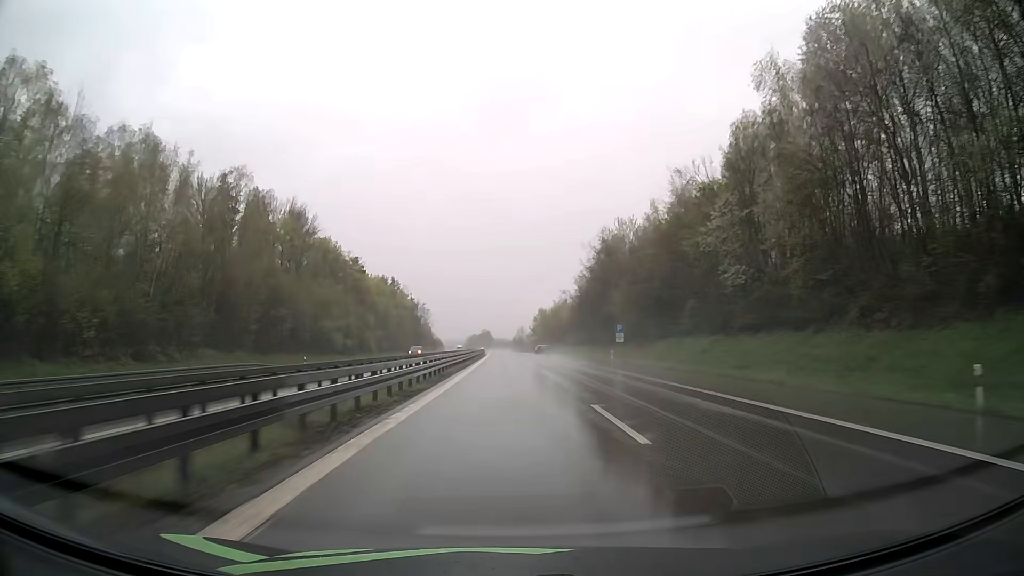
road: motorway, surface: asphalt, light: Day
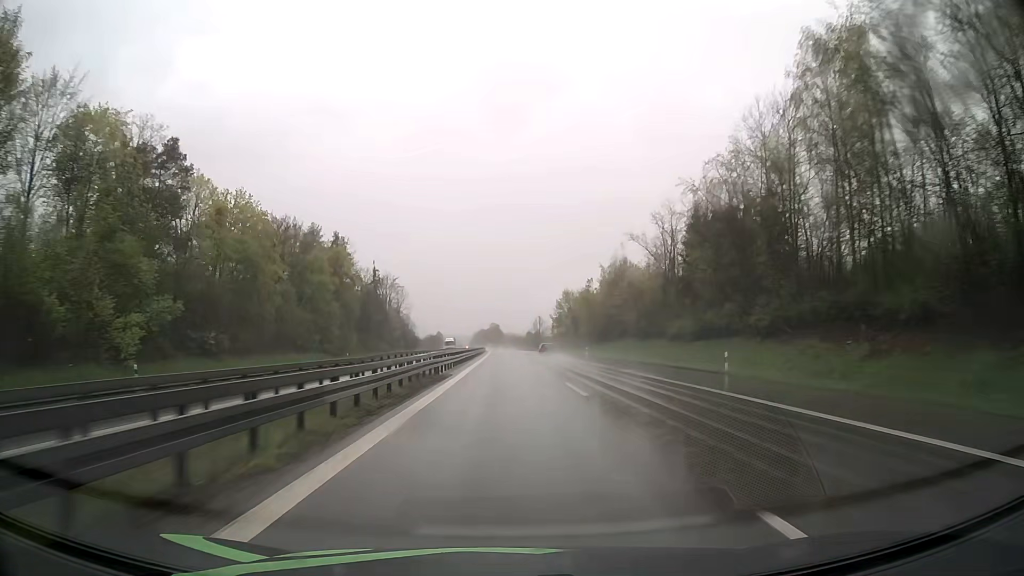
(-0.6, +82.3) m; -1°
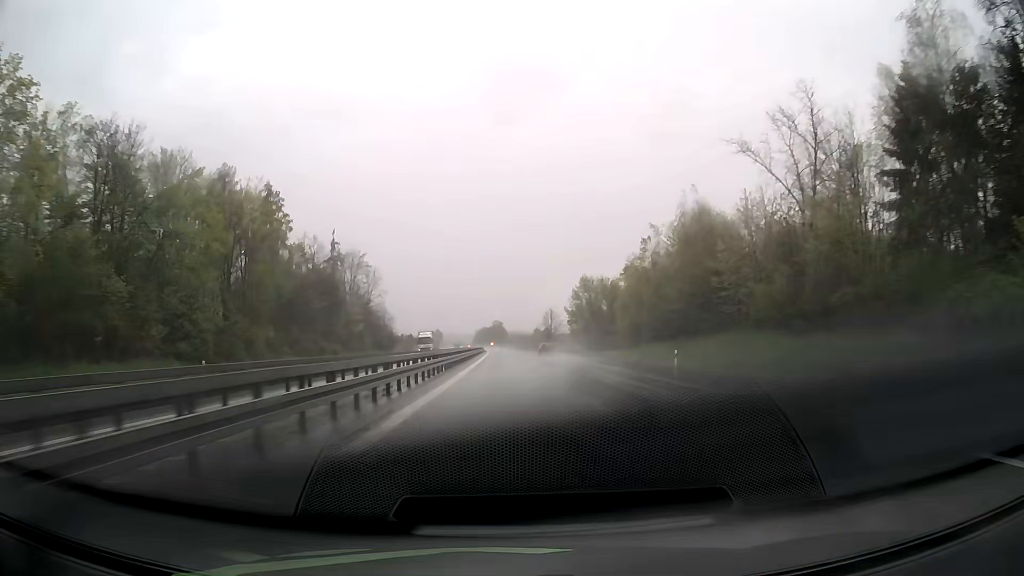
(-0.1, +41.3) m; 0°
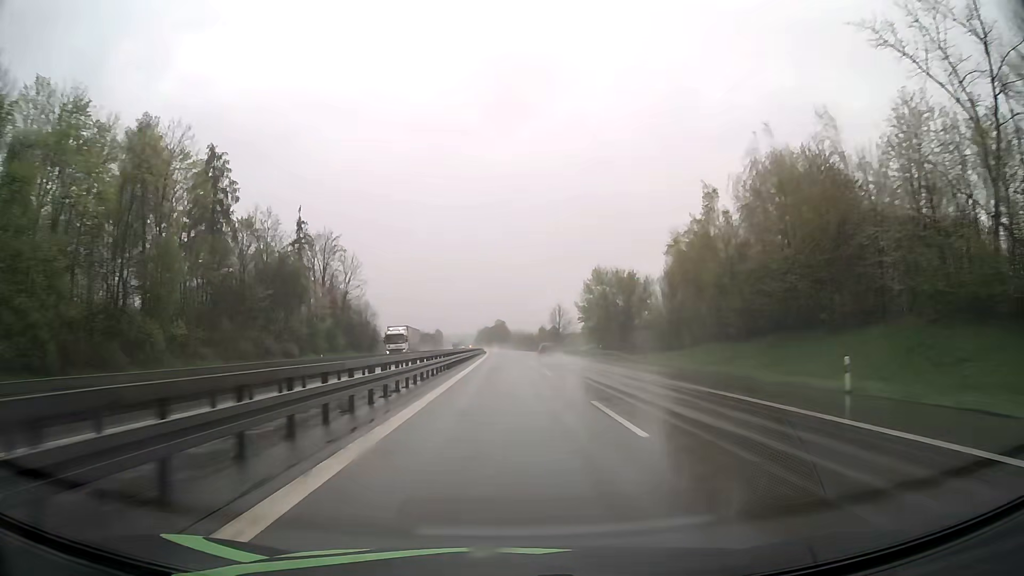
(0.0, +20.6) m; 0°
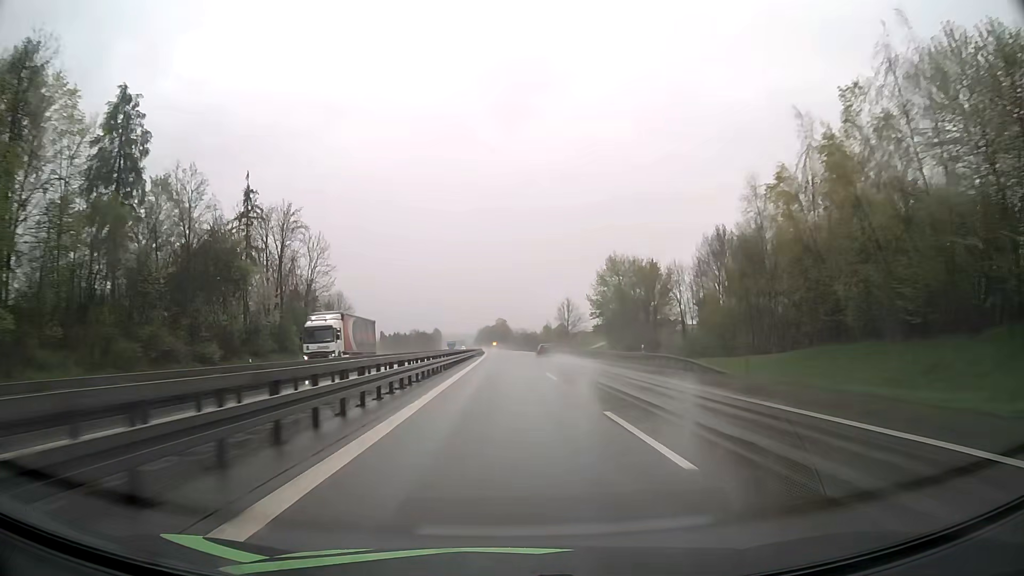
(0.0, +20.6) m; 0°
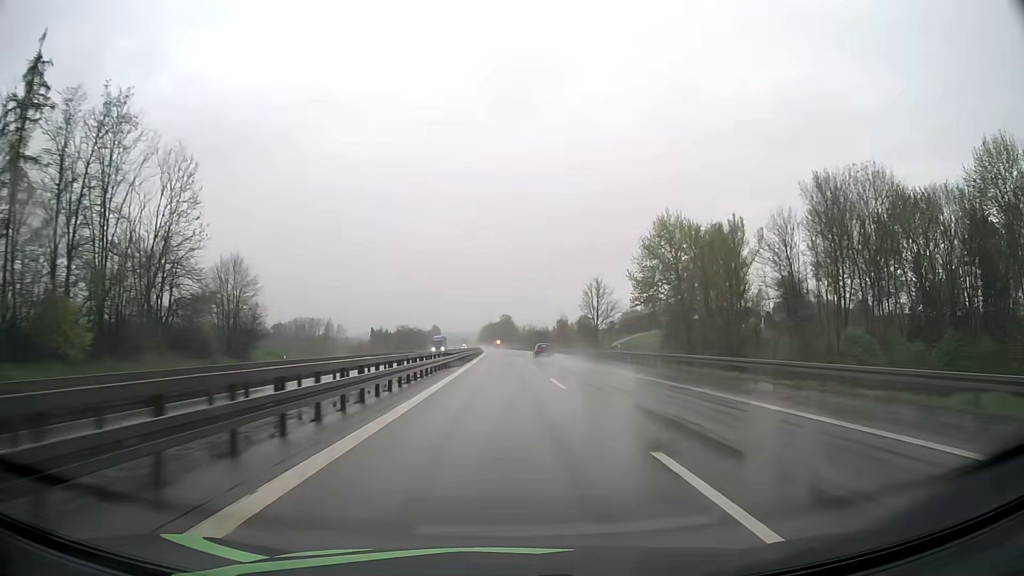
(-0.1, +41.3) m; 0°
